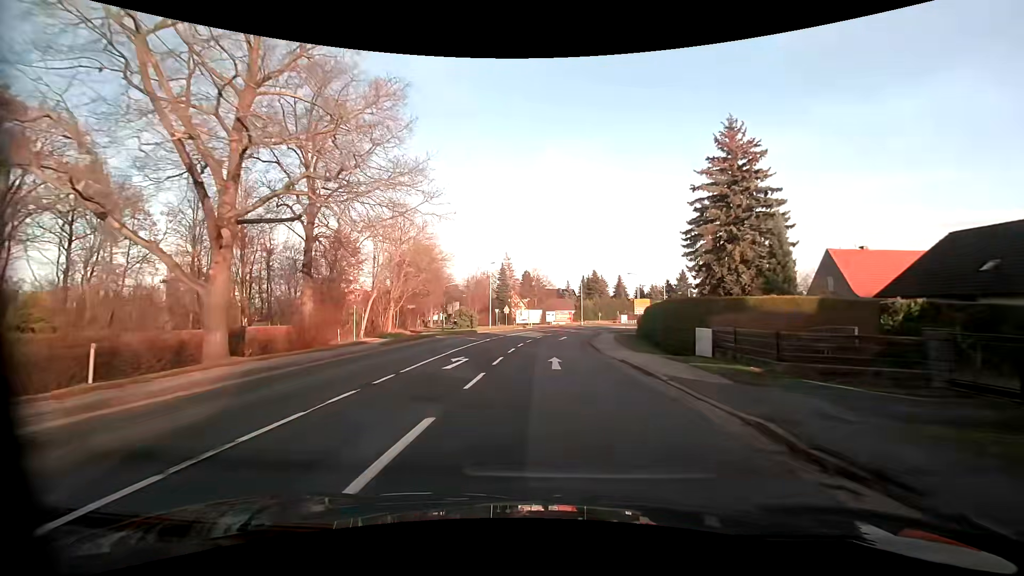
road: primary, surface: asphalt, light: Day
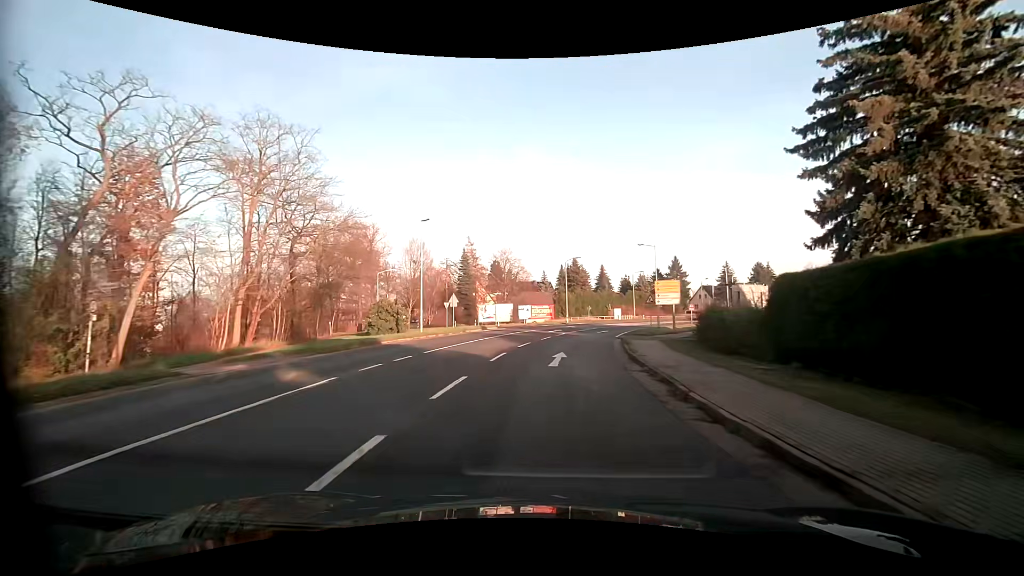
(+0.4, +25.1) m; +3°
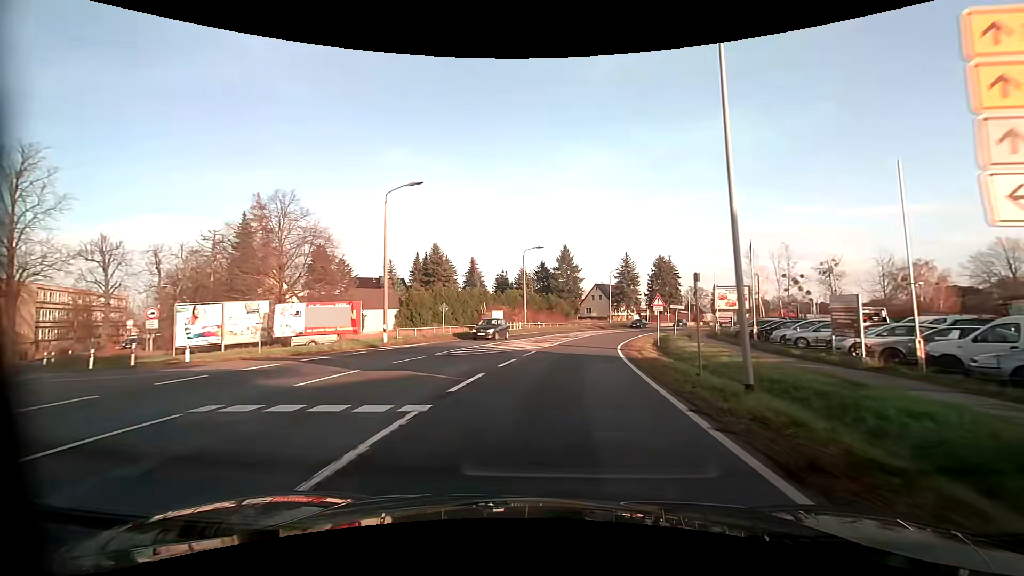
(+4.6, +40.7) m; +14°
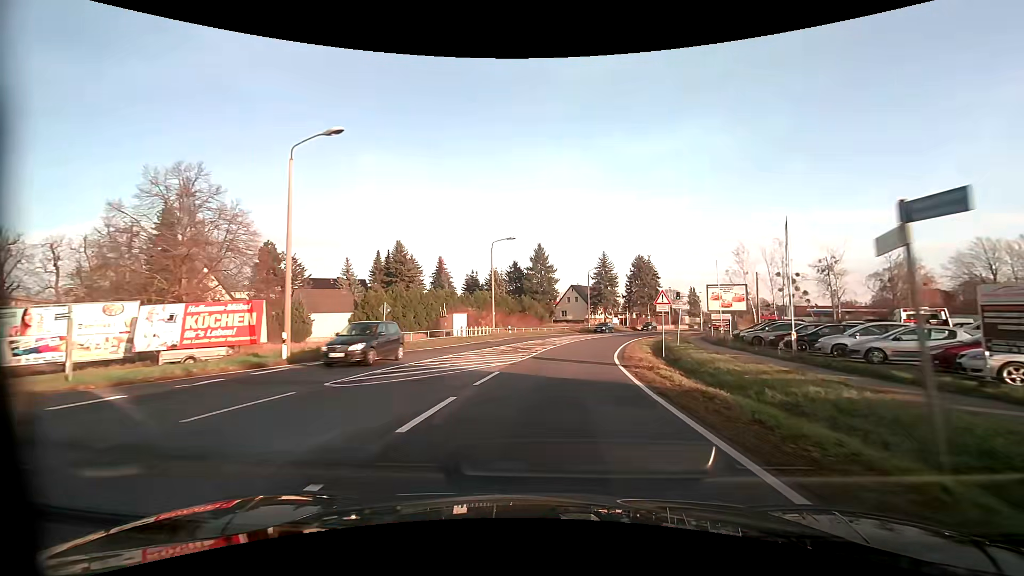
(+0.3, +8.1) m; +3°
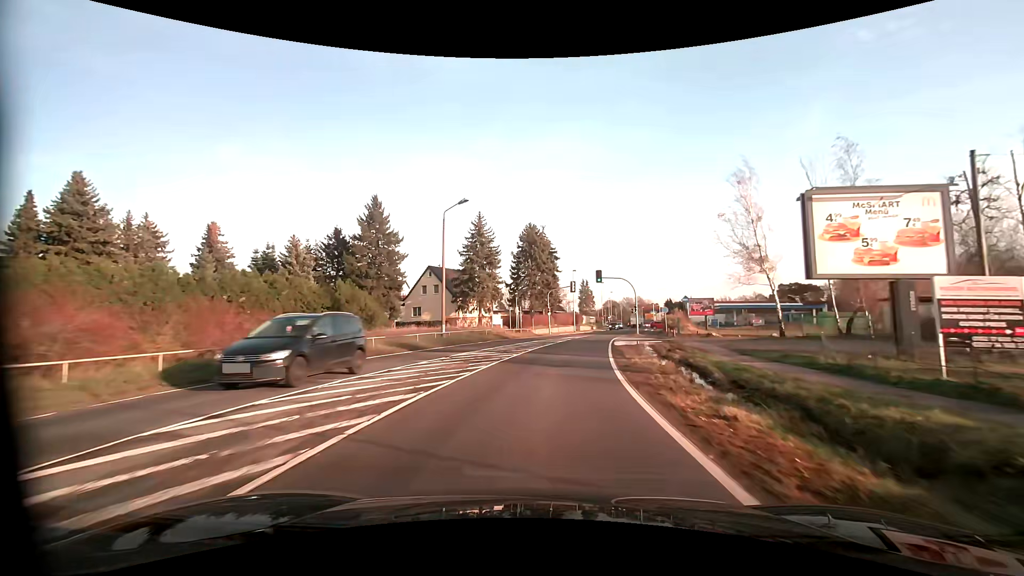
(+5.3, +40.8) m; +14°
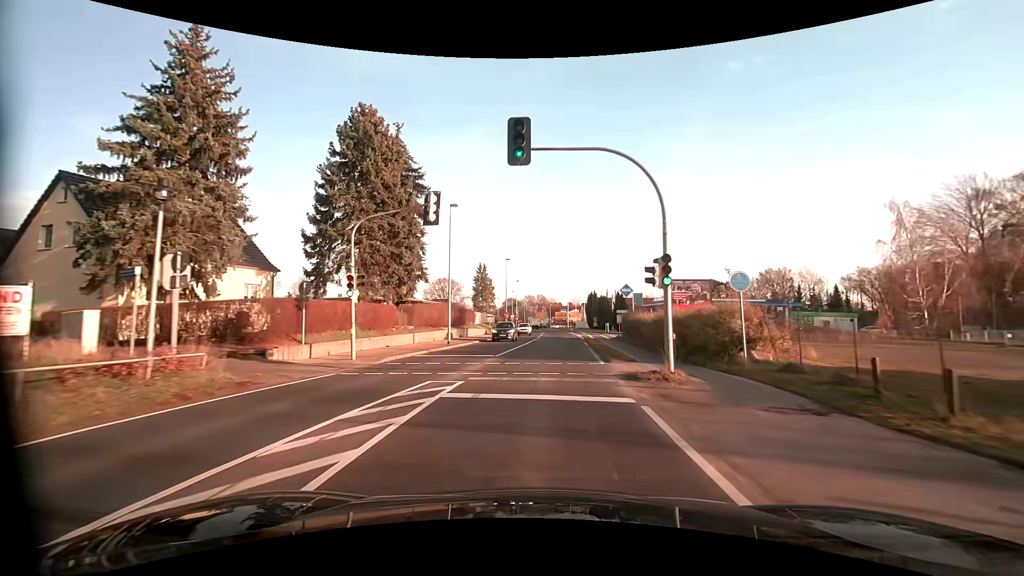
(+4.4, +41.5) m; +11°
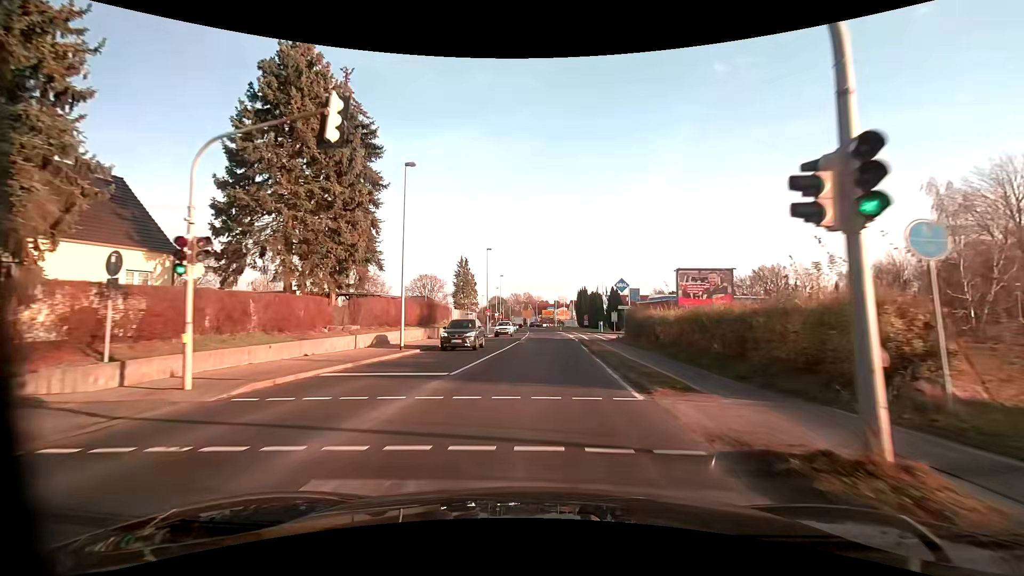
(+0.2, +8.2) m; +2°
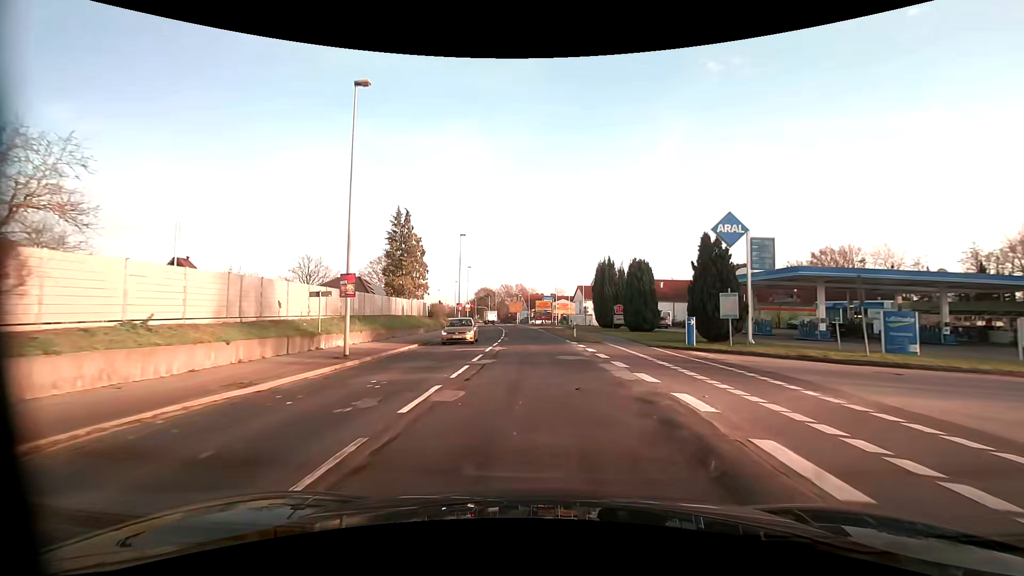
(+0.5, +41.6) m; +1°
(0, +10) (0, +20) (-1, +30) (-1, +40) (-2, +50) (-3, +60) (-4, +70) (-5, +80) (-6, +90) (-8, +100) m
